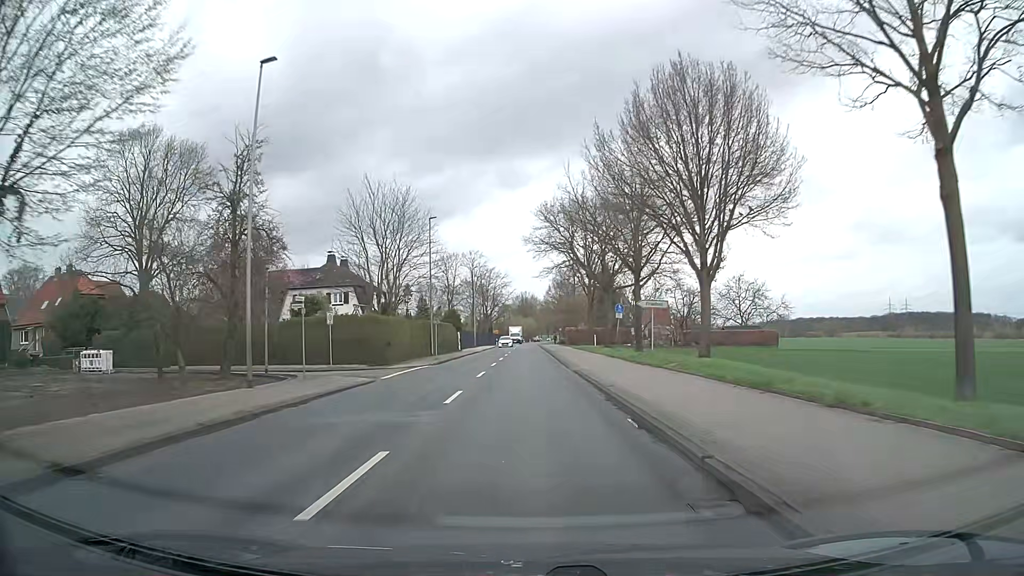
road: secondary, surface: asphalt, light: Day
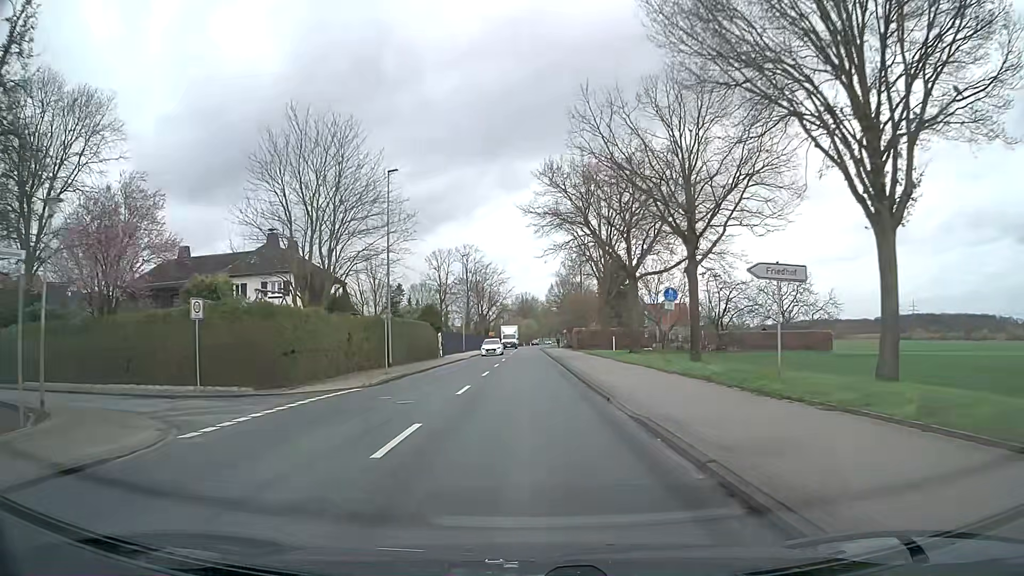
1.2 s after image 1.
(0.0, +15.4) m; 0°
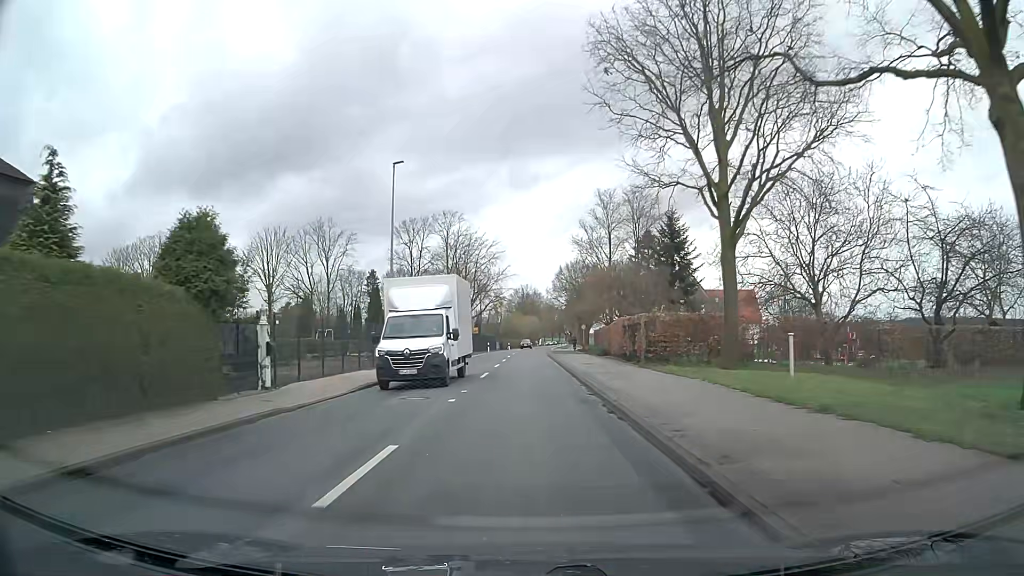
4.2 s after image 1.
(-0.1, +38.4) m; 0°
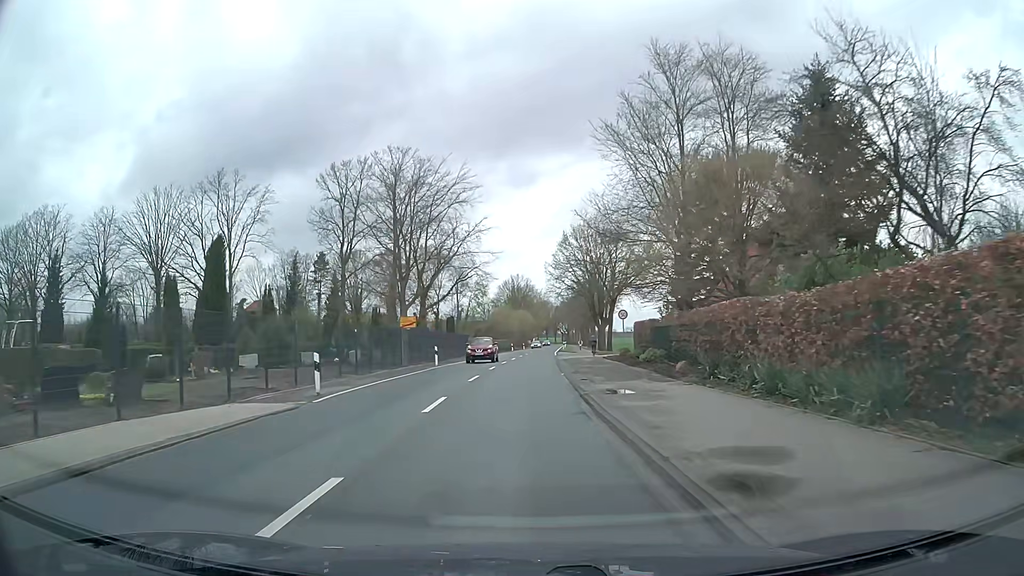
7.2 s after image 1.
(+0.1, +38.0) m; +1°
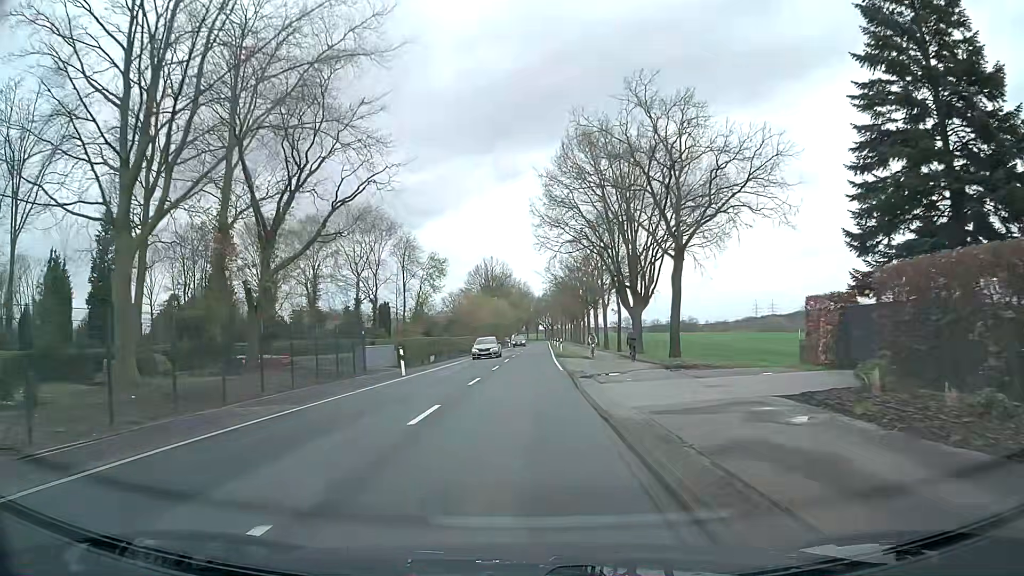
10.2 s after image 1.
(+0.2, +37.8) m; +2°
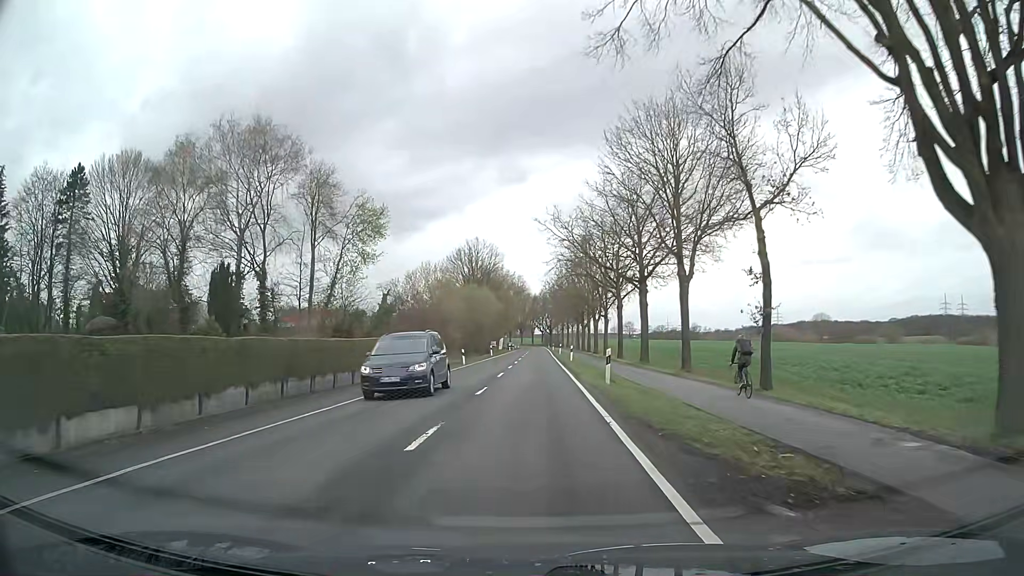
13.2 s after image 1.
(+0.1, +37.8) m; 0°
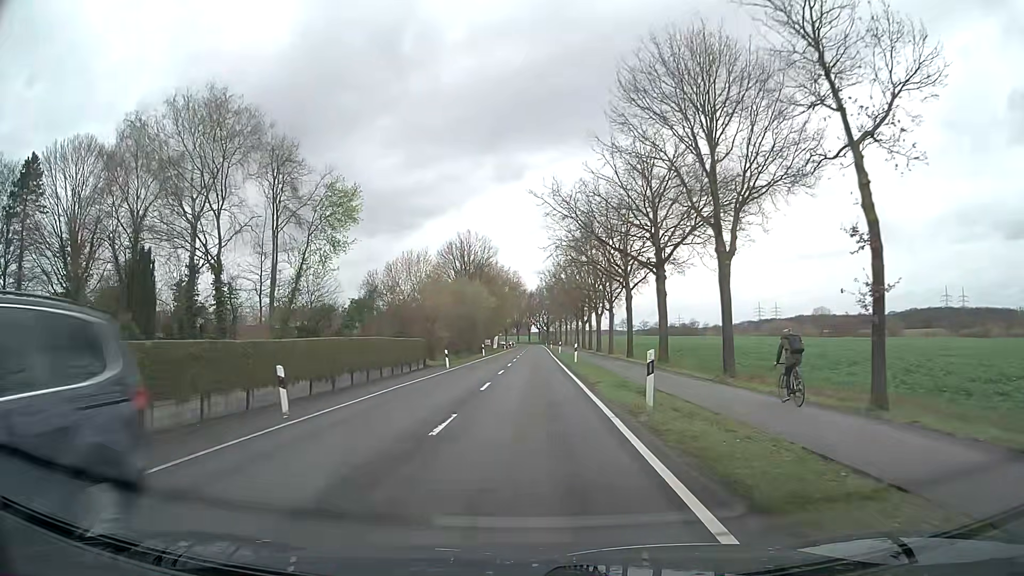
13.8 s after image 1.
(0.0, +7.5) m; -1°
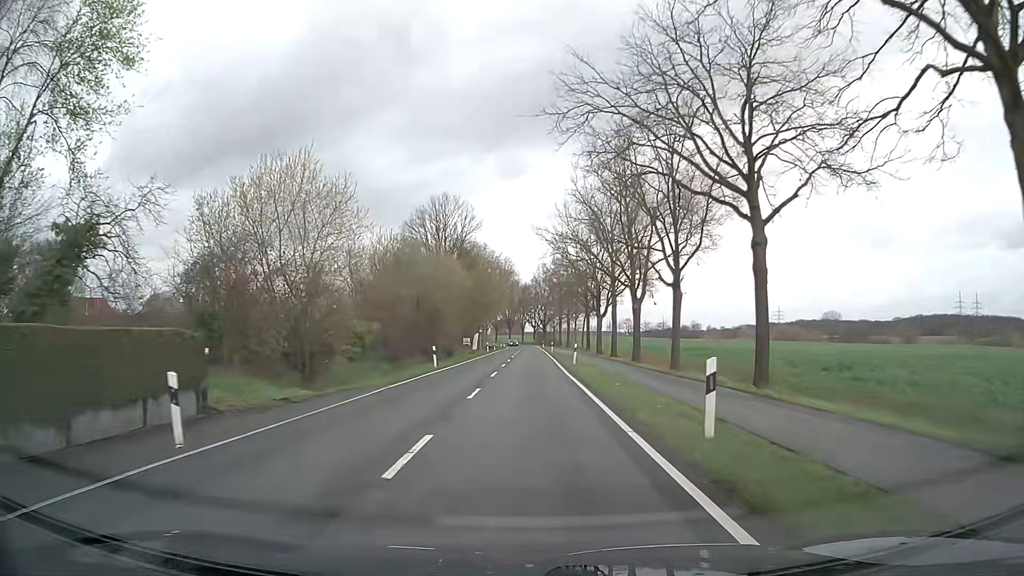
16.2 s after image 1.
(+0.6, +30.2) m; +1°
(0, +10) (0, +20) (0, +30) (0, +40) (0, +50) (0, +60) (0, +70) (0, +80) (0, +90) (0, +100) m
